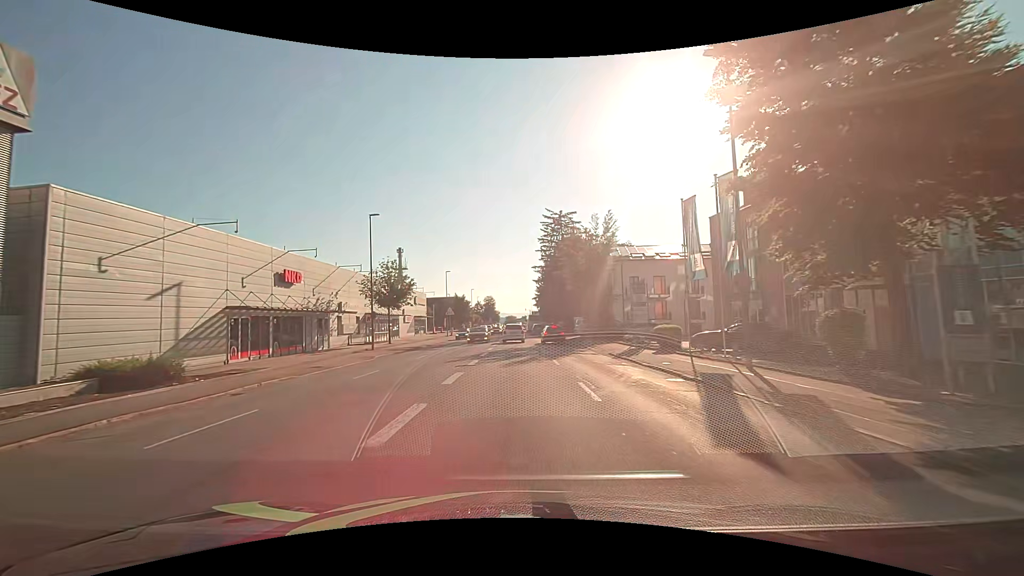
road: tertiary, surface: asphalt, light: Day
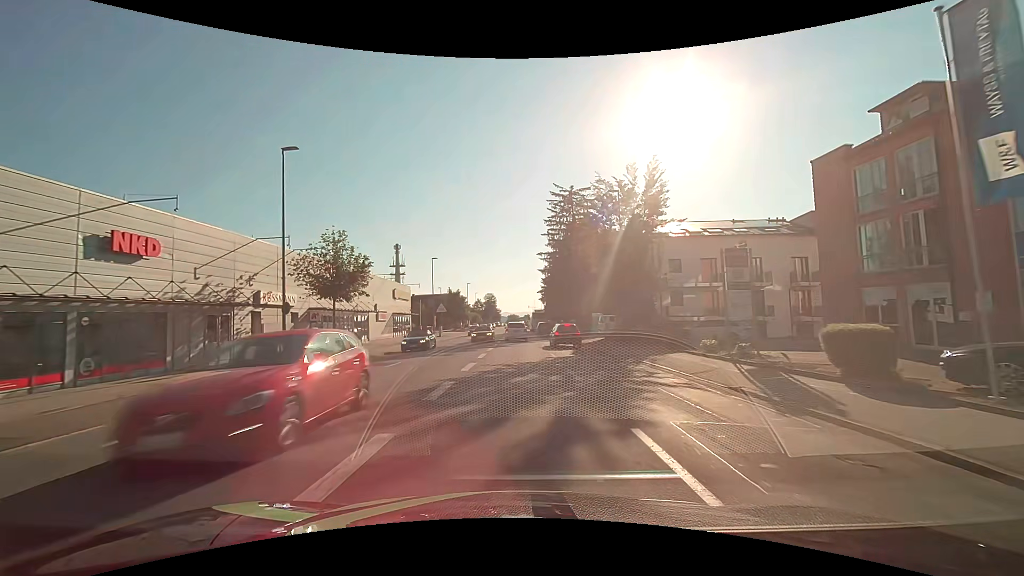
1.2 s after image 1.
(0.0, +14.6) m; 0°
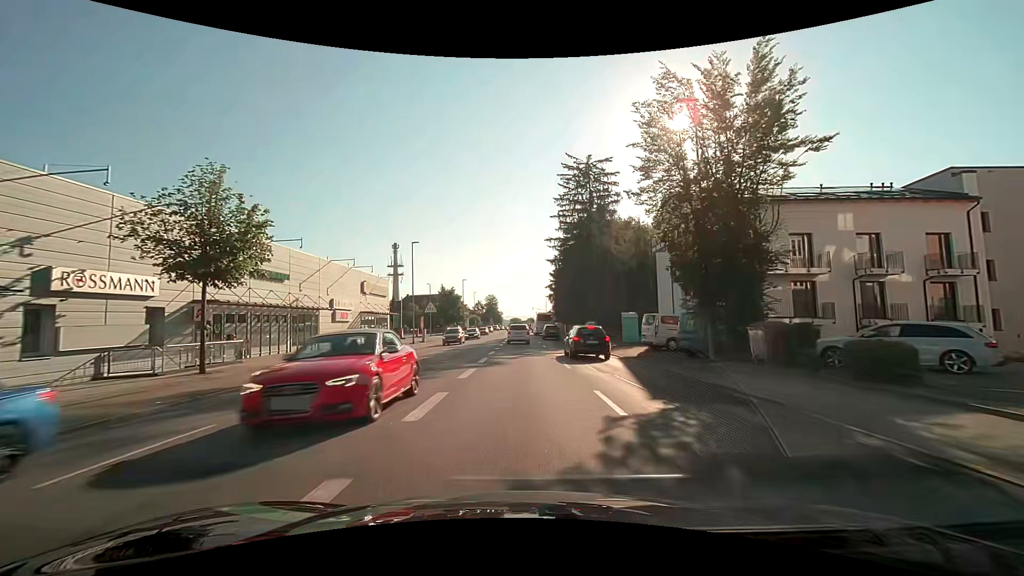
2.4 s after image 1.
(0.0, +13.9) m; 0°
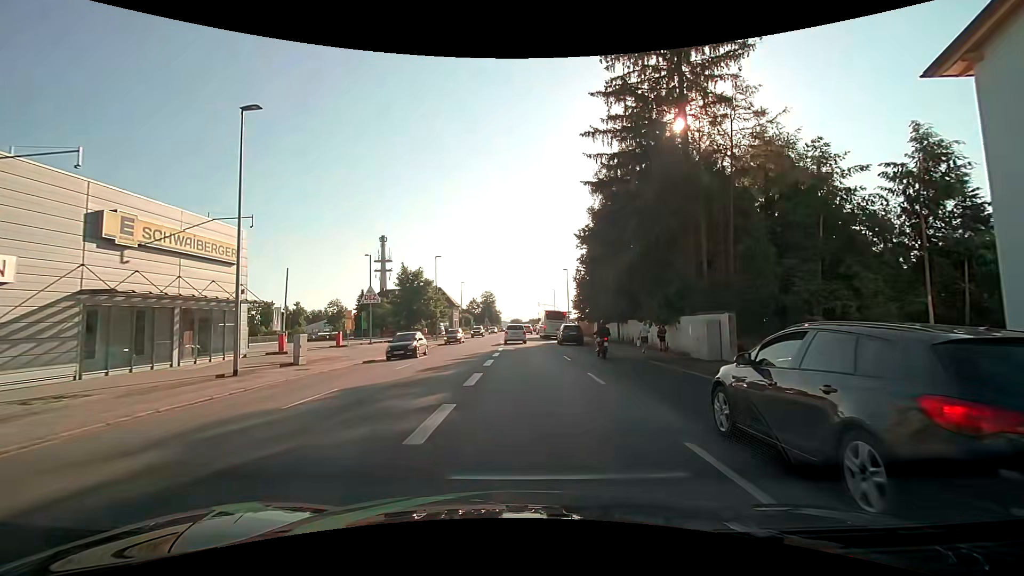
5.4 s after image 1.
(-0.2, +31.5) m; -1°
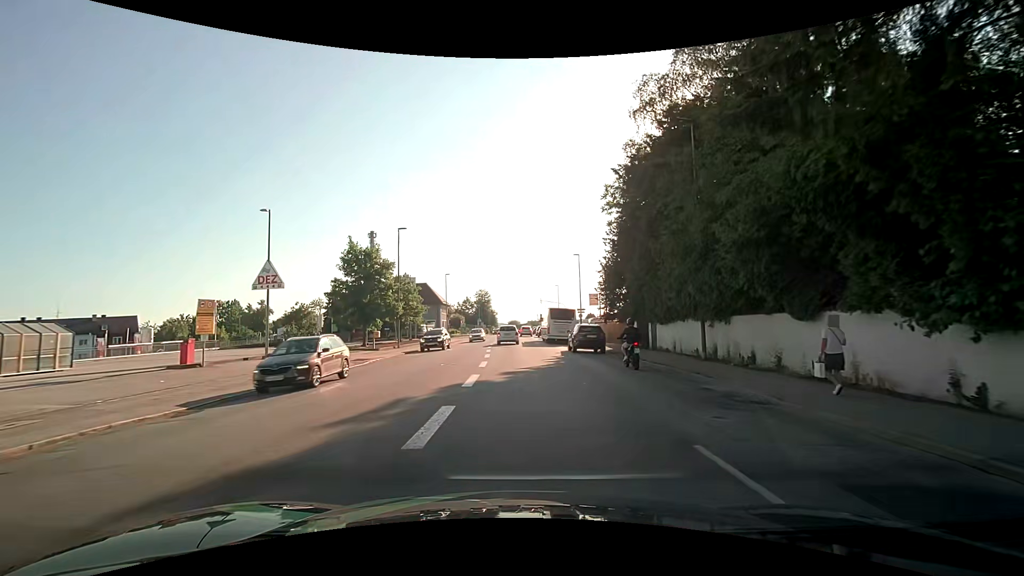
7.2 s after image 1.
(+0.2, +18.1) m; 0°
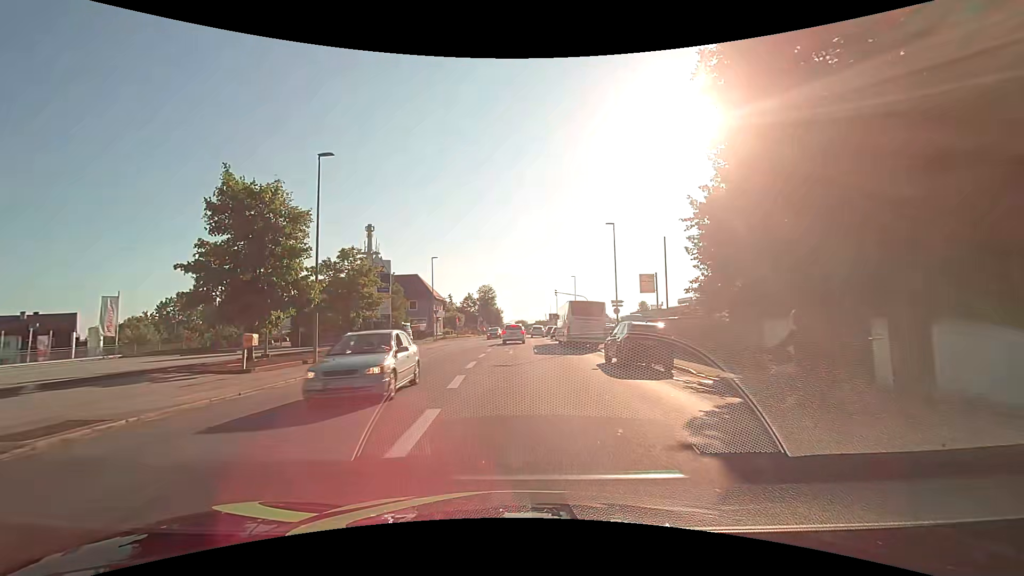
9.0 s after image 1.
(+0.1, +18.5) m; 0°
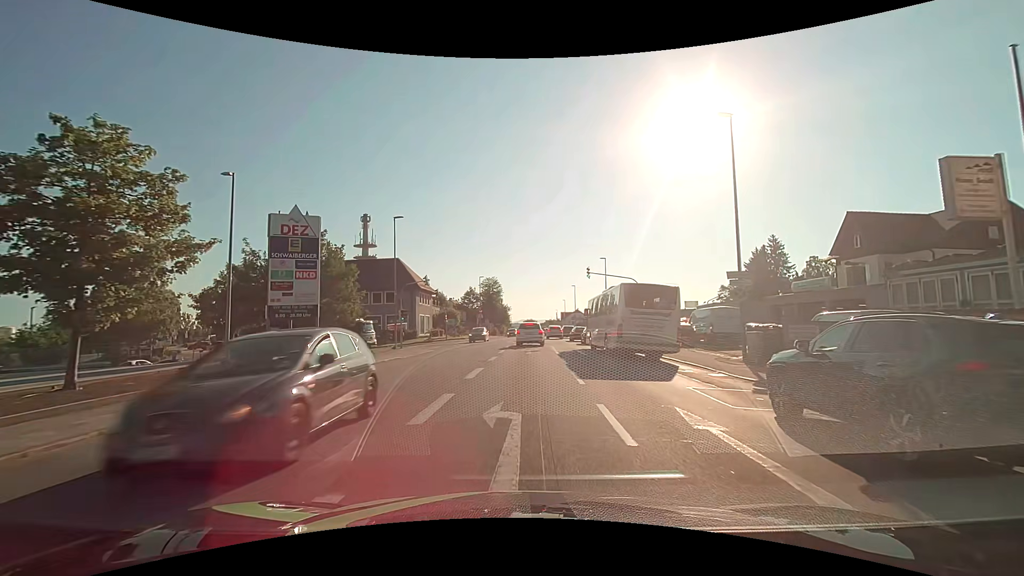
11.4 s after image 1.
(-0.3, +22.1) m; -1°
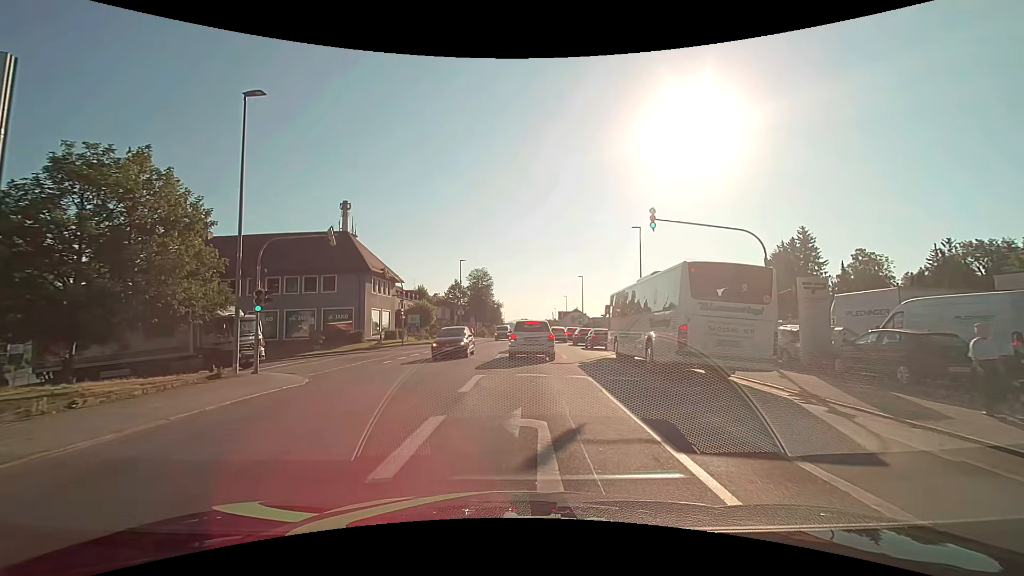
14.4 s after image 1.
(+0.2, +20.5) m; 0°
